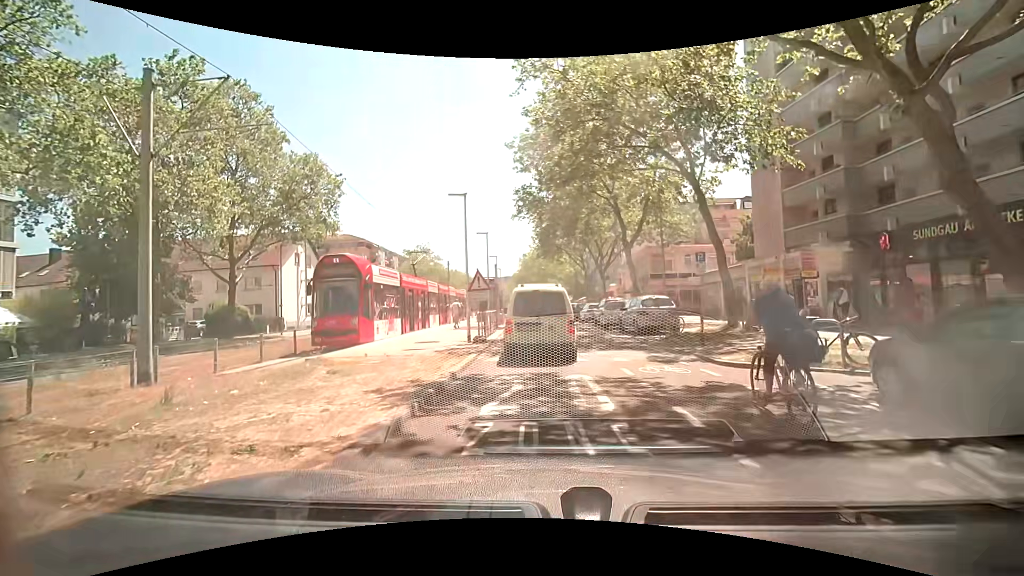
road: tertiary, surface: paving_stones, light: Day
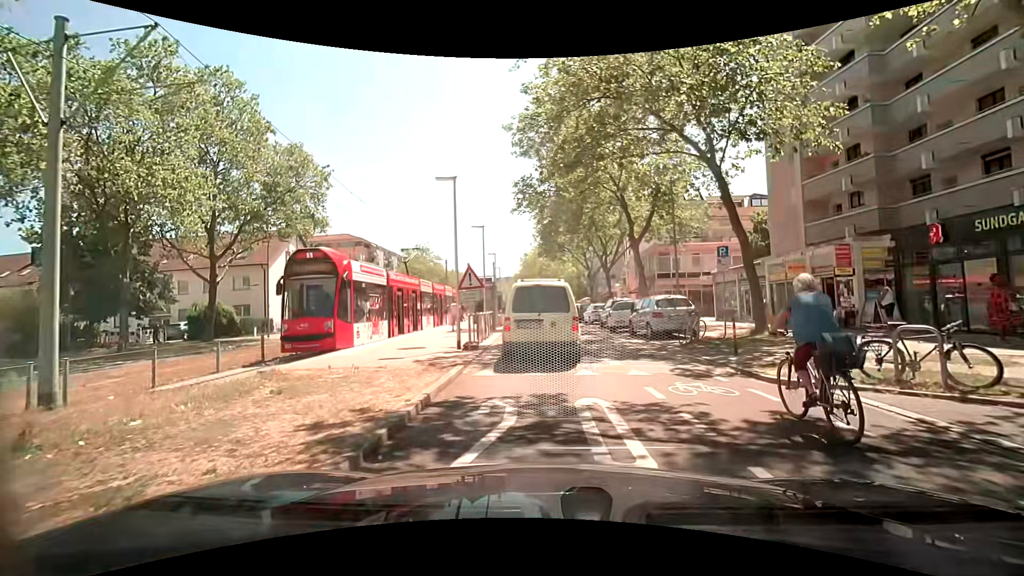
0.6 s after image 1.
(+0.1, +2.3) m; 0°
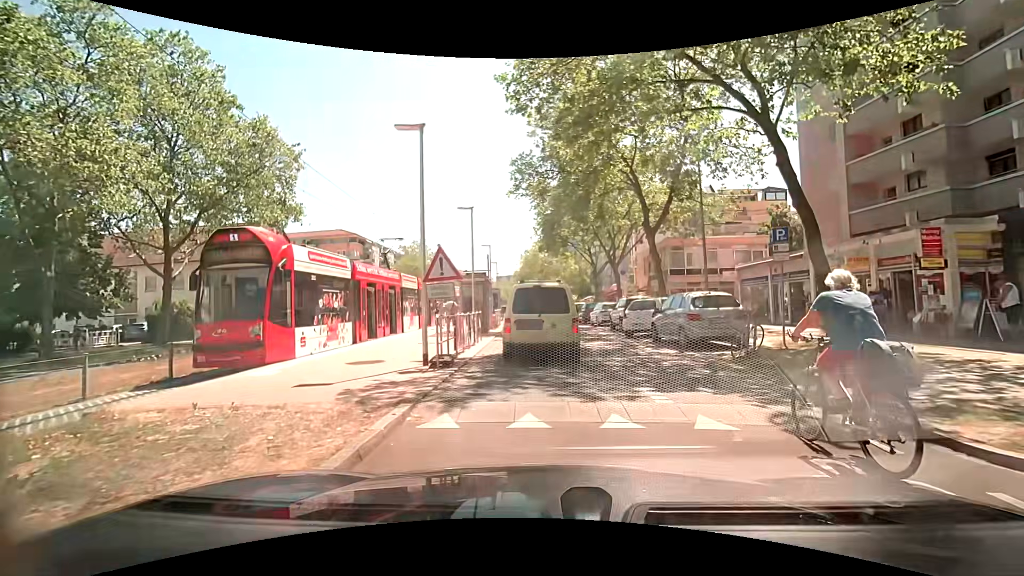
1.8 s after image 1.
(+0.1, +4.2) m; +1°
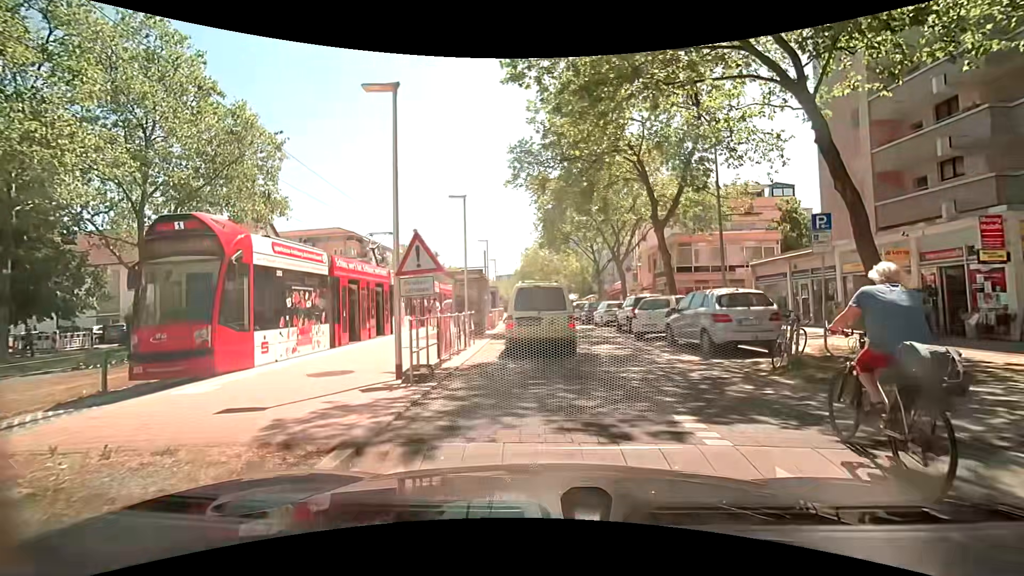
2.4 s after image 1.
(0.0, +1.9) m; 0°
